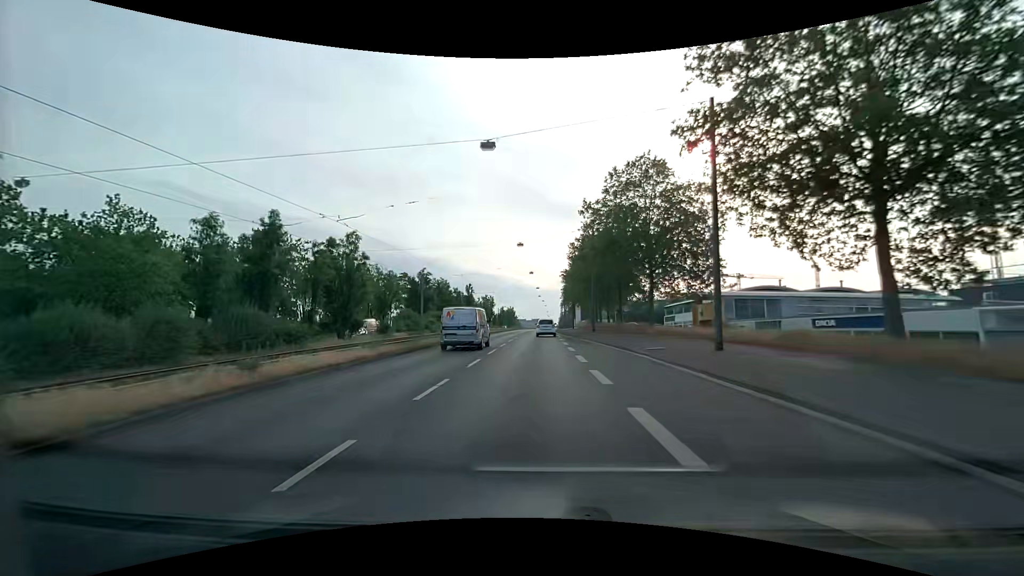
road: primary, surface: asphalt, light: Day
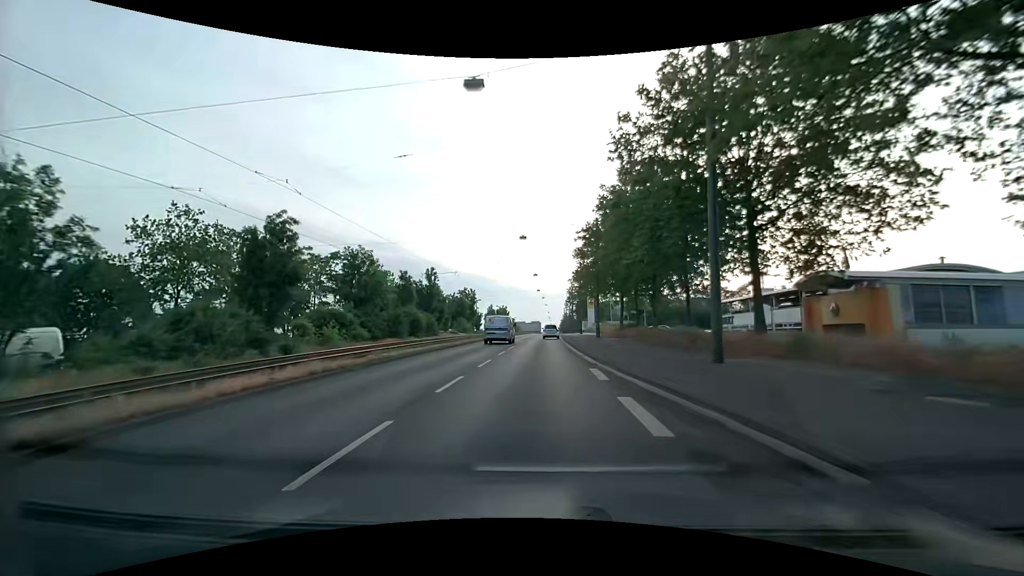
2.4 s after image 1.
(+0.1, +34.7) m; 0°
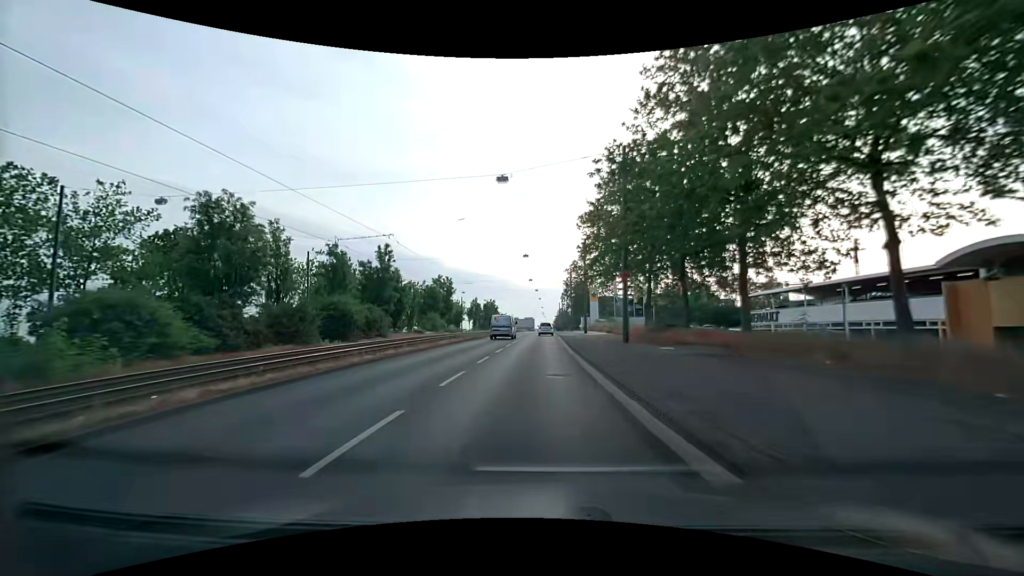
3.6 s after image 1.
(+0.2, +17.4) m; +1°
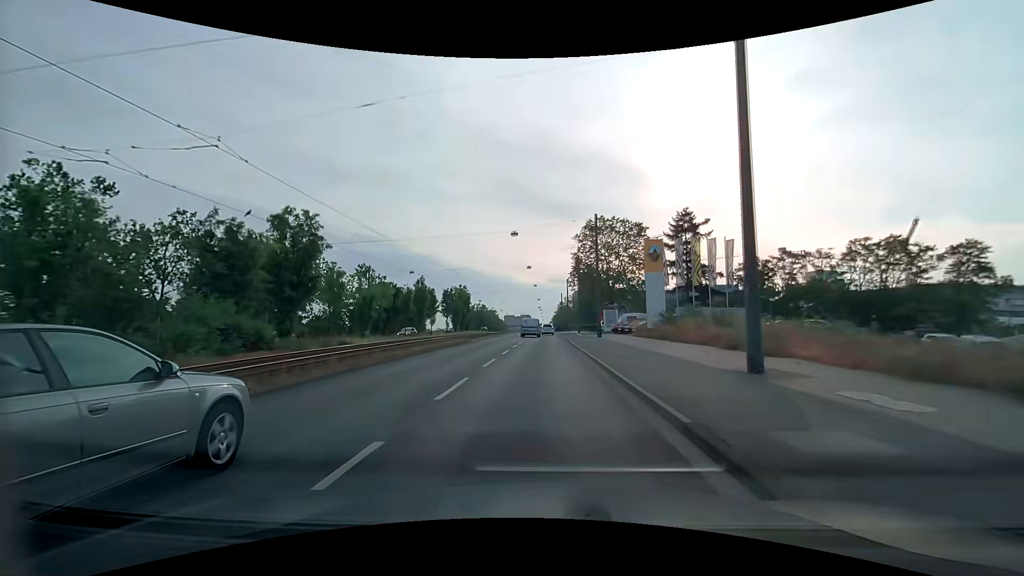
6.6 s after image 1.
(+0.1, +44.1) m; +1°
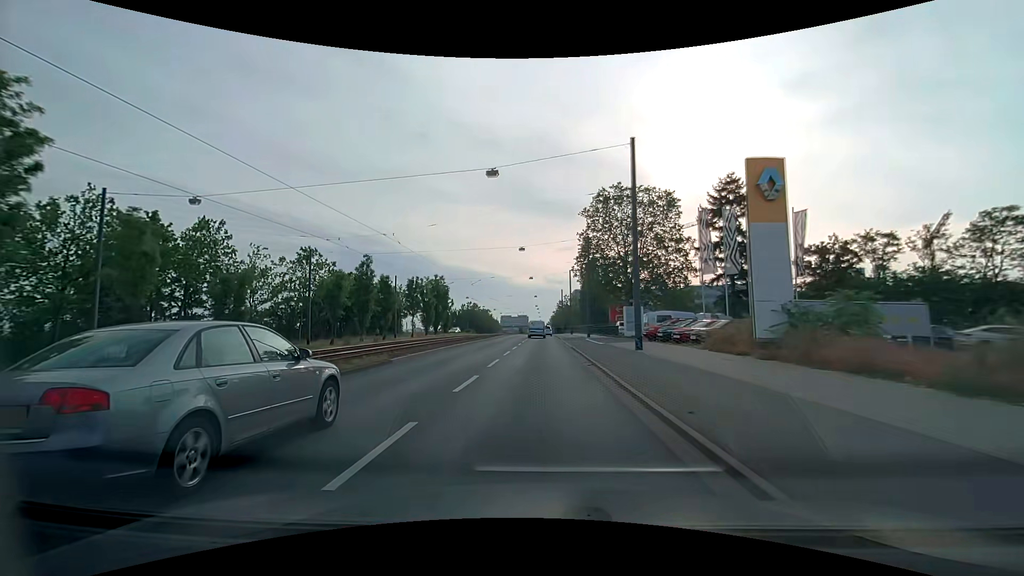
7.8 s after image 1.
(-0.1, +17.9) m; 0°
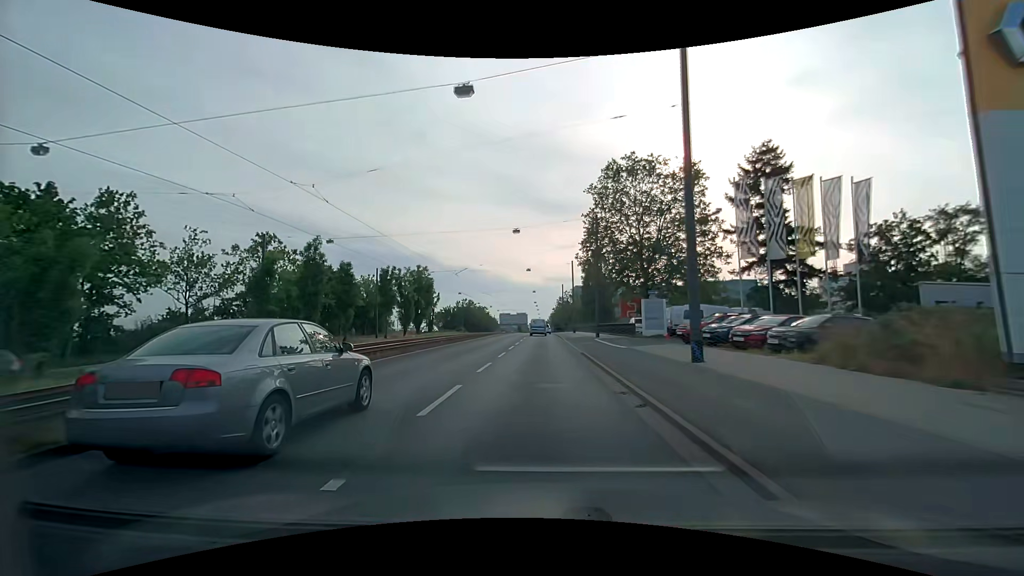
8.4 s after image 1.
(0.0, +9.0) m; 0°
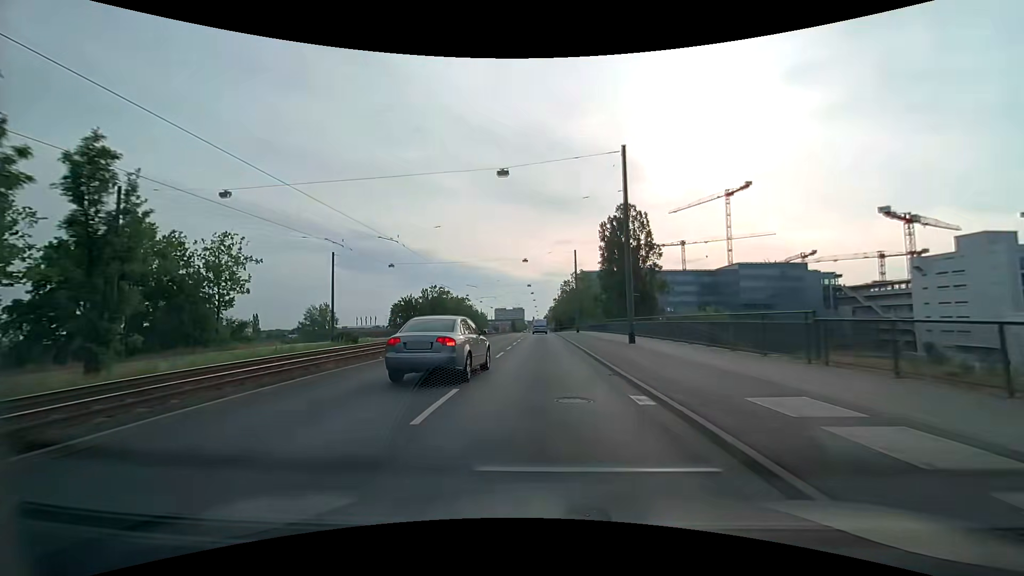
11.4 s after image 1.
(-0.2, +46.1) m; 0°
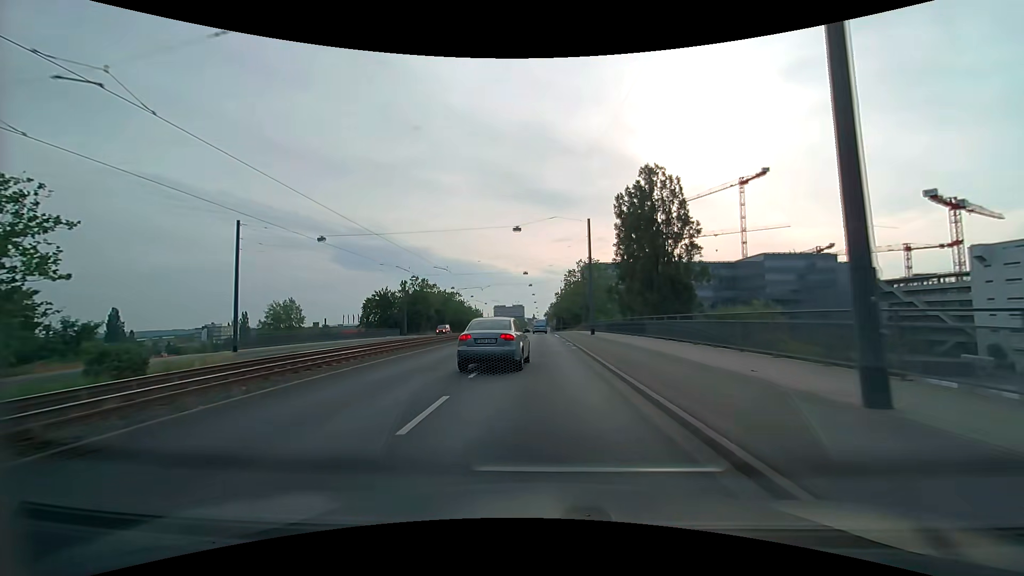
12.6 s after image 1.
(0.0, +18.2) m; 0°
(0, +10) (0, +20) (0, +30) (0, +40) (0, +50) (0, +60) (0, +70) (0, +80) (0, +90) (0, +100) m
